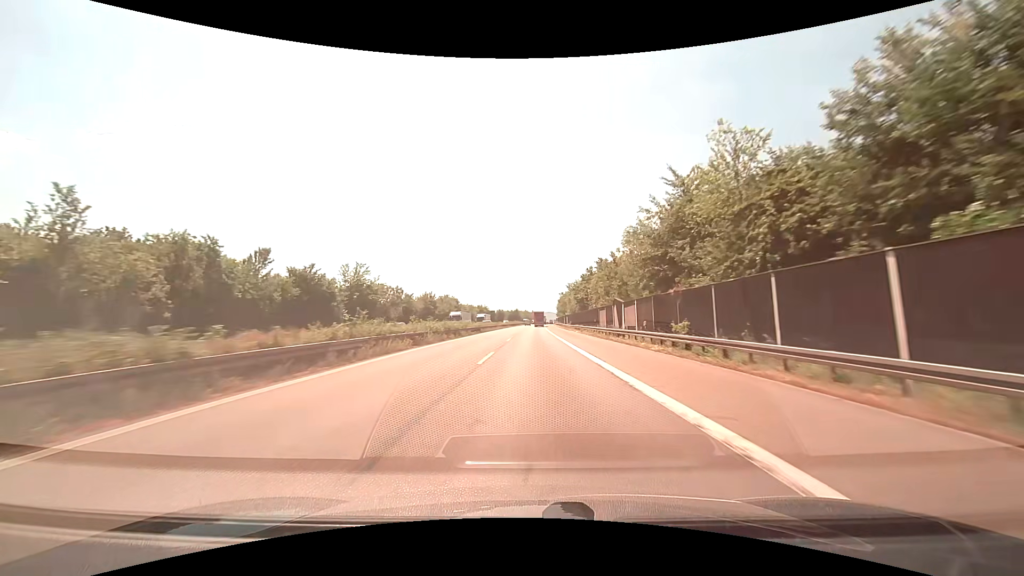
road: motorway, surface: asphalt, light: Day
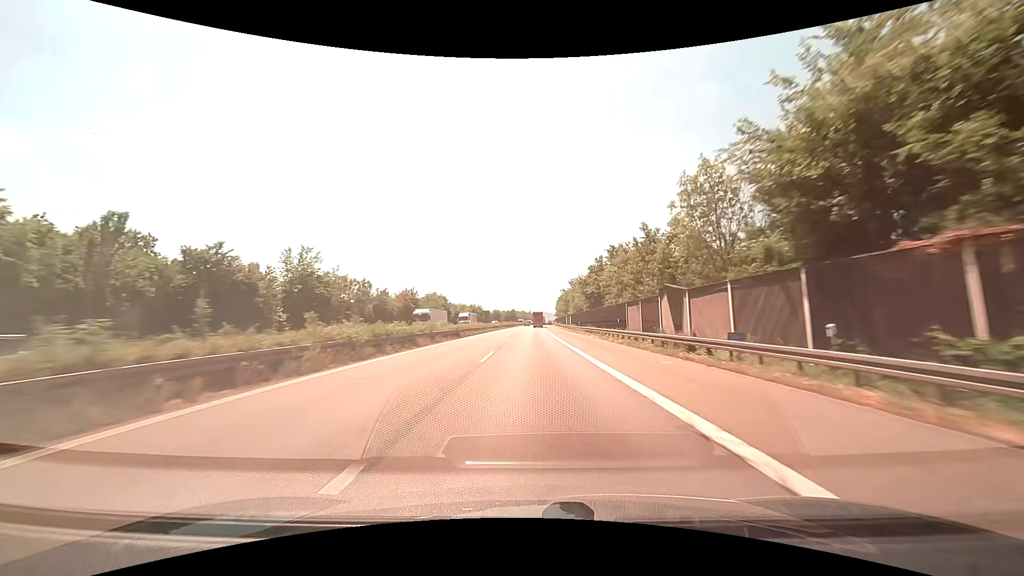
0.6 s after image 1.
(0.0, +16.9) m; 0°
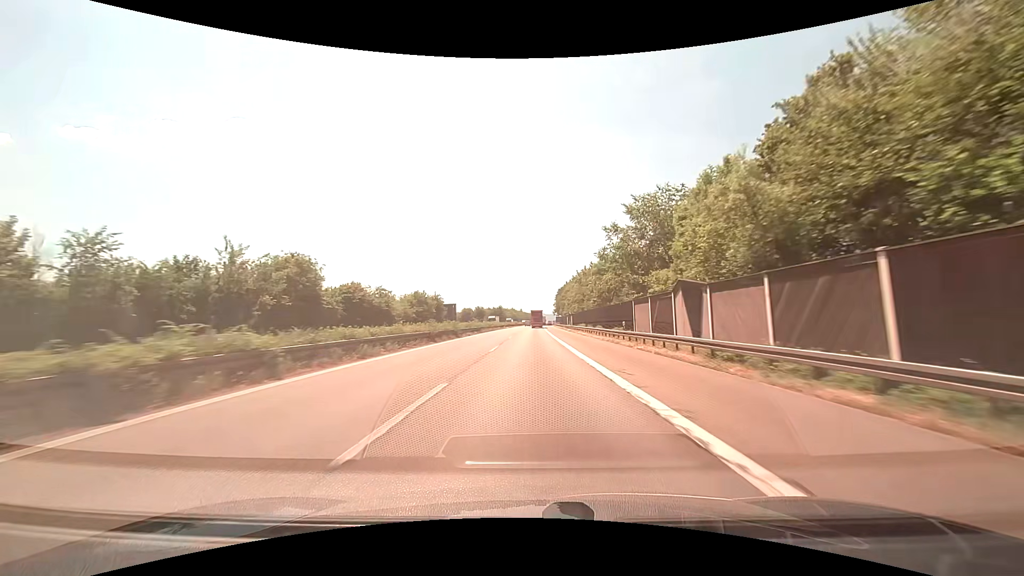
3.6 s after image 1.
(+0.8, +83.6) m; +1°
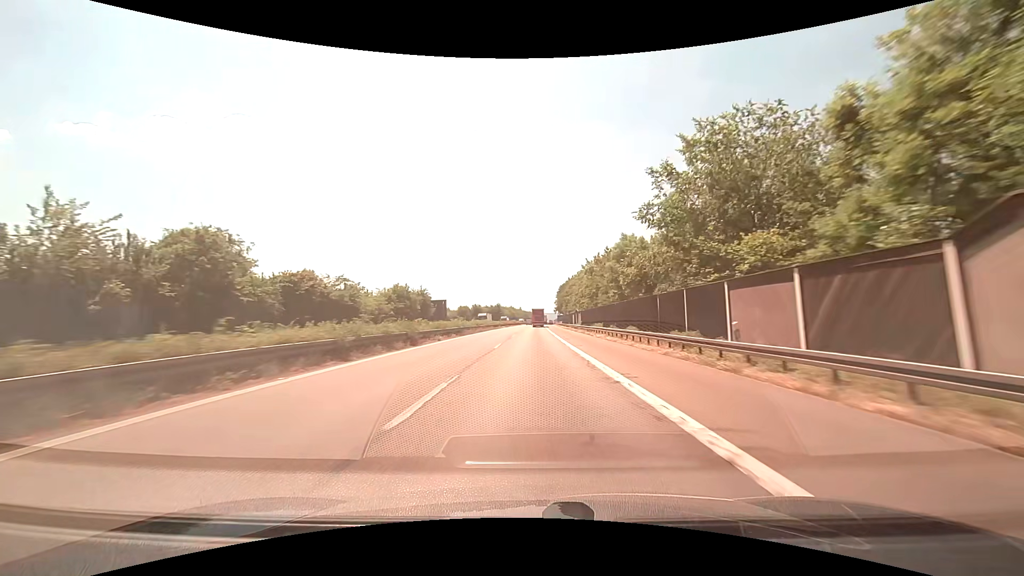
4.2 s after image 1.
(0.0, +16.6) m; 0°
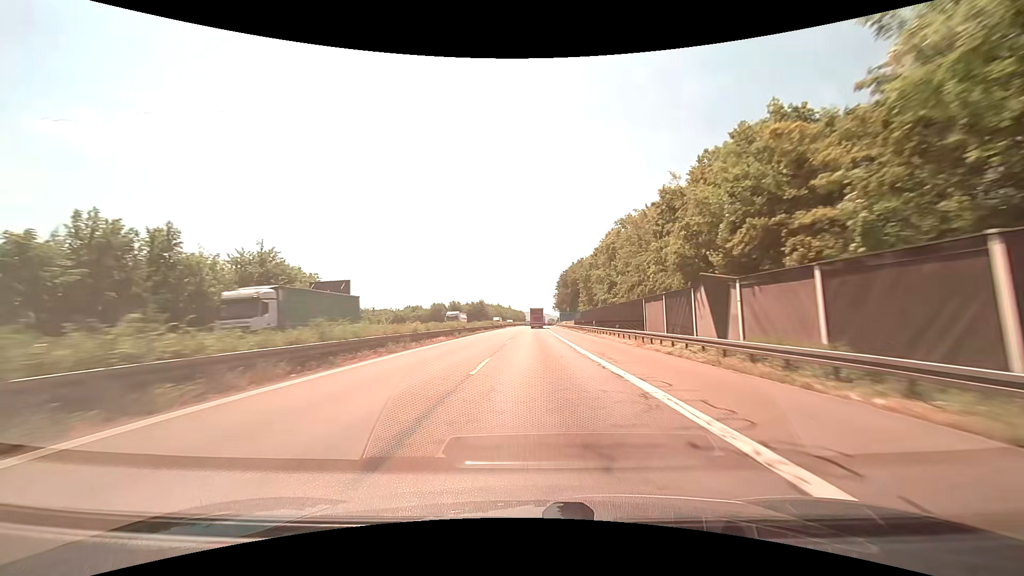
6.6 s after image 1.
(+0.6, +65.8) m; +1°
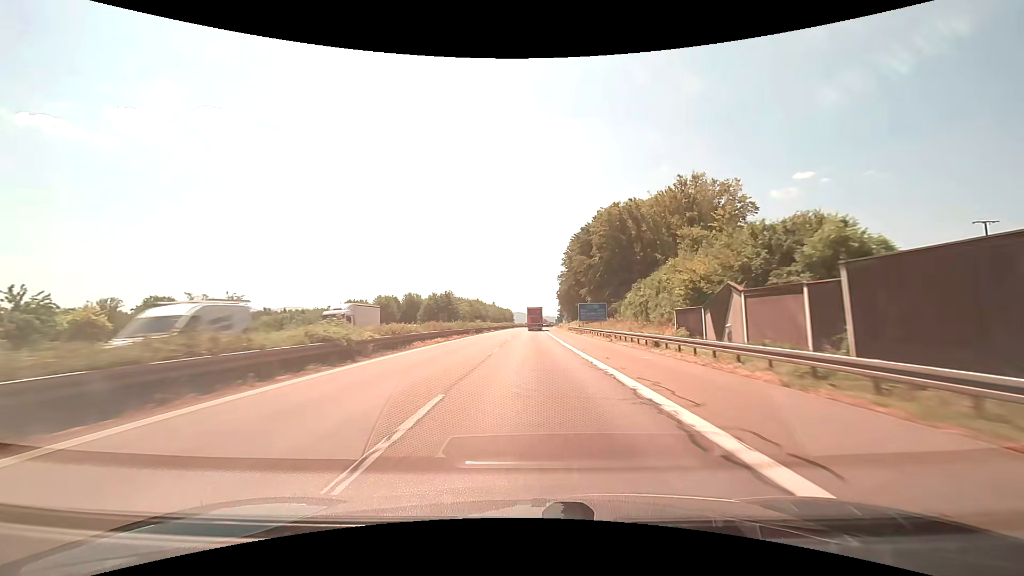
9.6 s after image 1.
(+0.9, +81.8) m; +1°
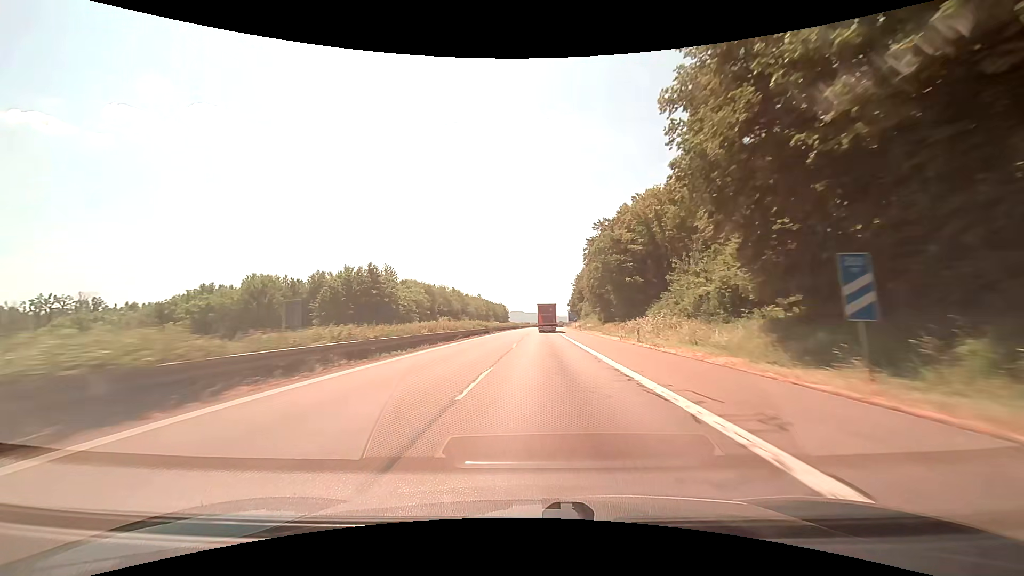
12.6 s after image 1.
(+0.5, +84.7) m; 0°
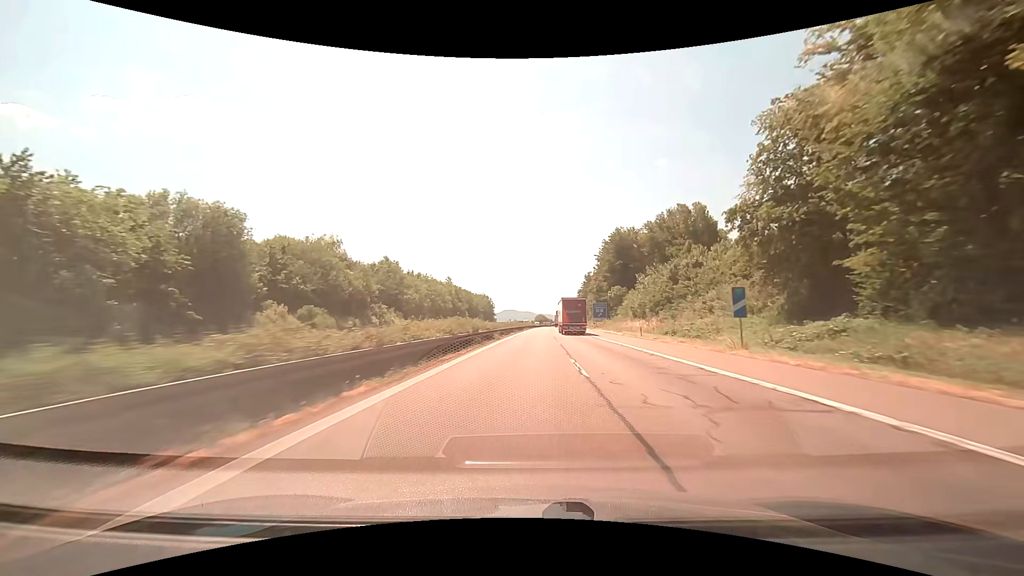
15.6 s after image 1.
(-0.2, +86.6) m; +1°
(0, +10) (0, +20) (0, +30) (0, +40) (+1, +50) (+1, +60) (+1, +70) (+1, +80) (+2, +90) (+2, +100) m
